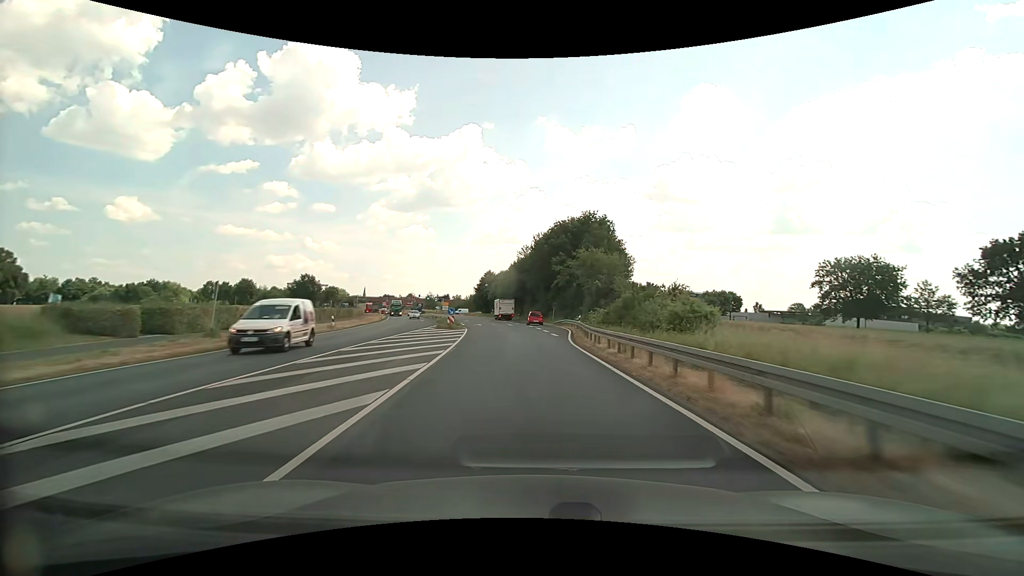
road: primary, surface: asphalt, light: Day
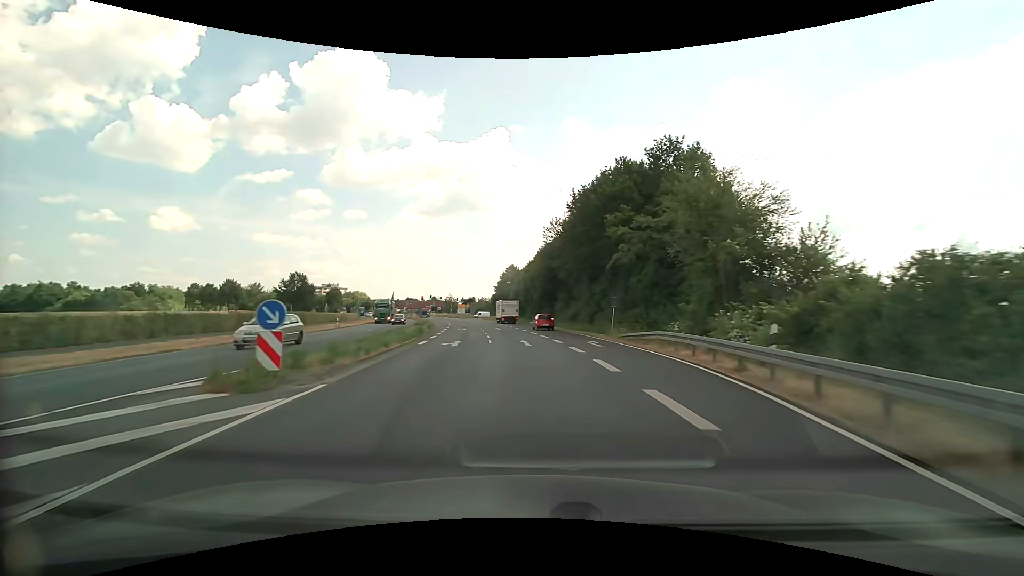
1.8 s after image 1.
(-0.6, +29.9) m; -3°
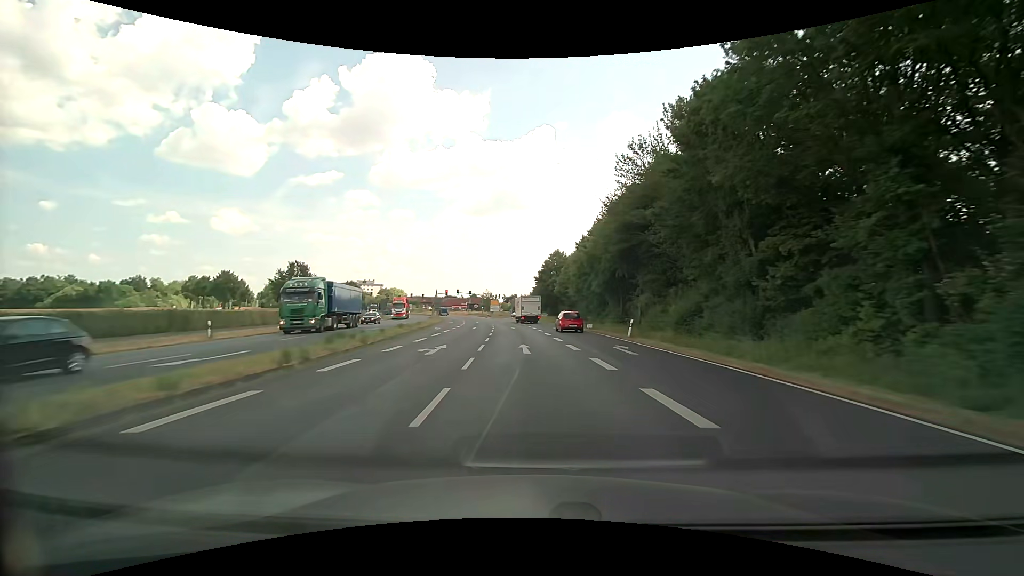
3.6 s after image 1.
(-1.5, +29.8) m; -5°
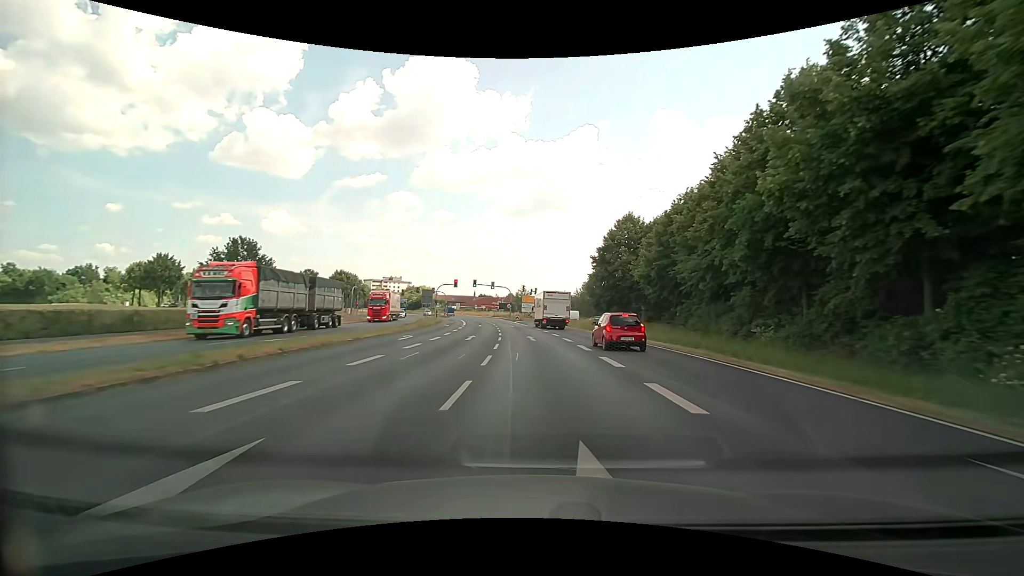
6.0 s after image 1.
(-2.3, +41.3) m; -5°
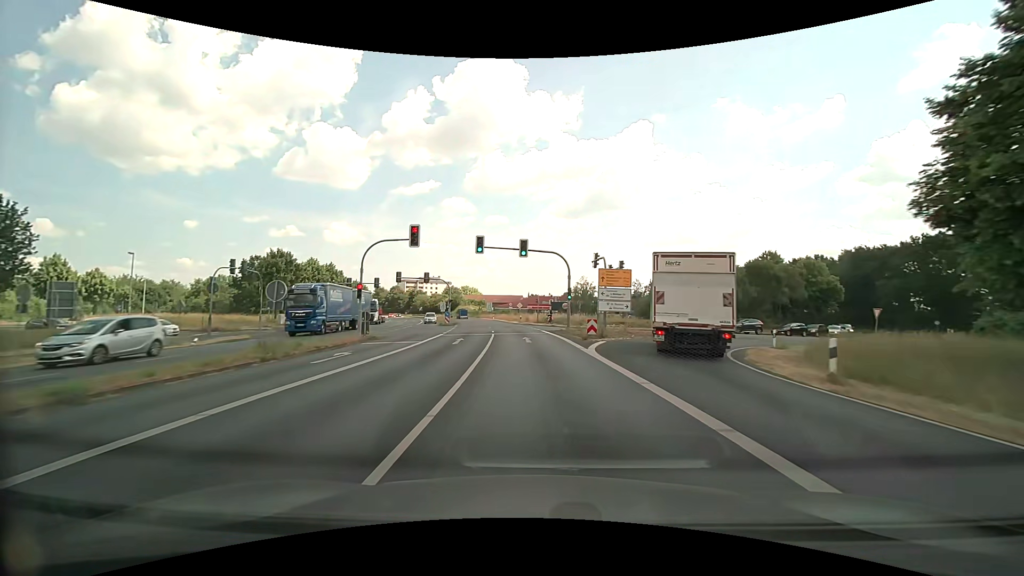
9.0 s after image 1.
(-2.4, +52.8) m; -6°
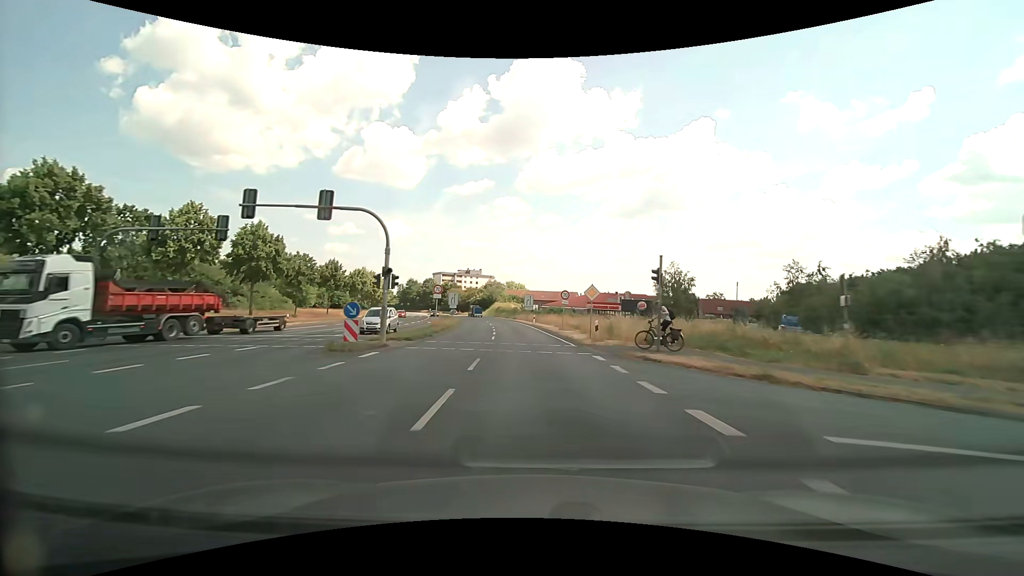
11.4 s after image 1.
(-2.1, +42.6) m; -6°
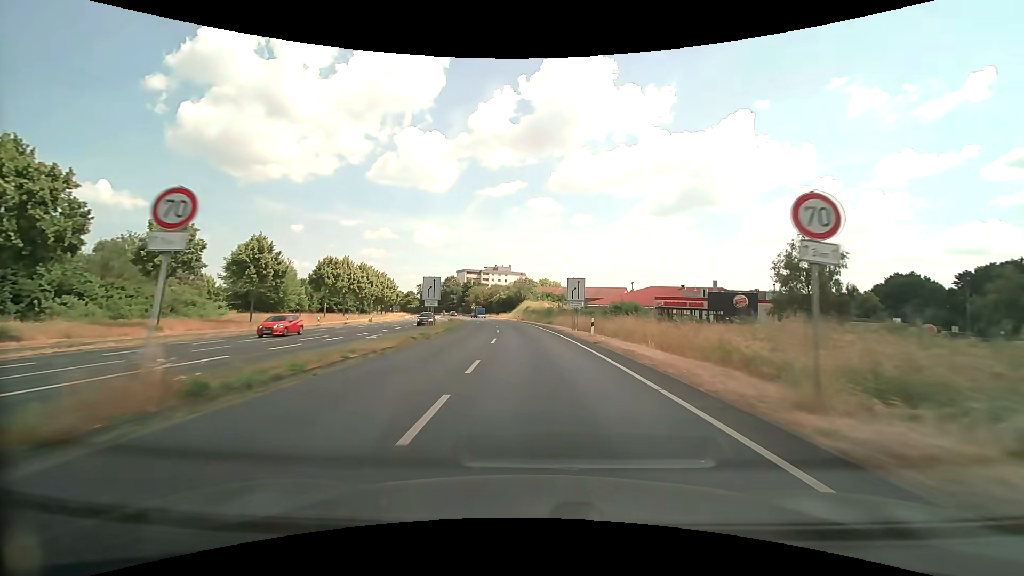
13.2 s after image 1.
(-1.2, +32.1) m; -4°
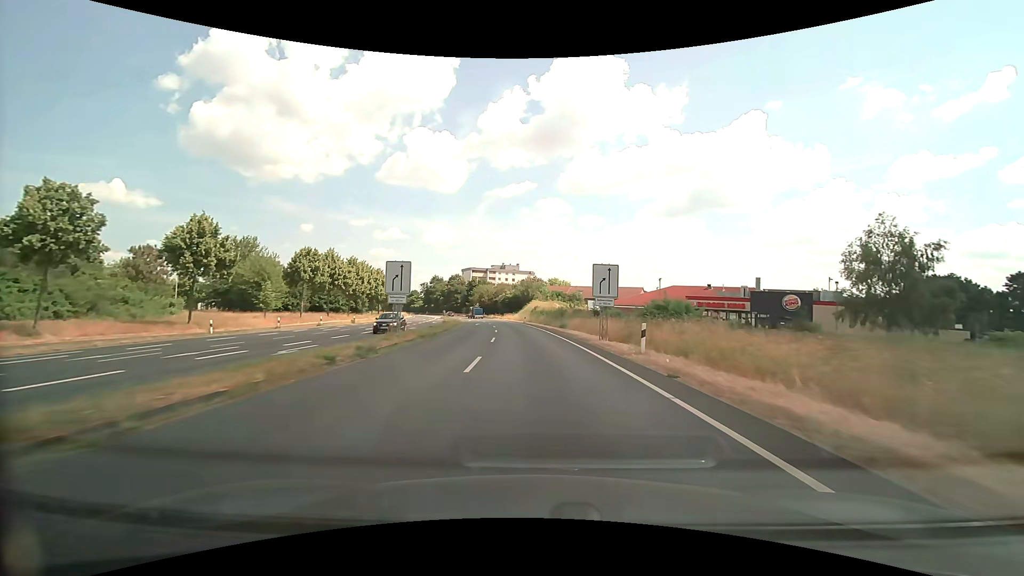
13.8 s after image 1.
(-0.1, +10.8) m; -1°
(0, +10) (0, +20) (-1, +30) (-1, +40) (-2, +50) (-3, +60) (-5, +70) (-6, +80) (-8, +89) (-10, +99) m
